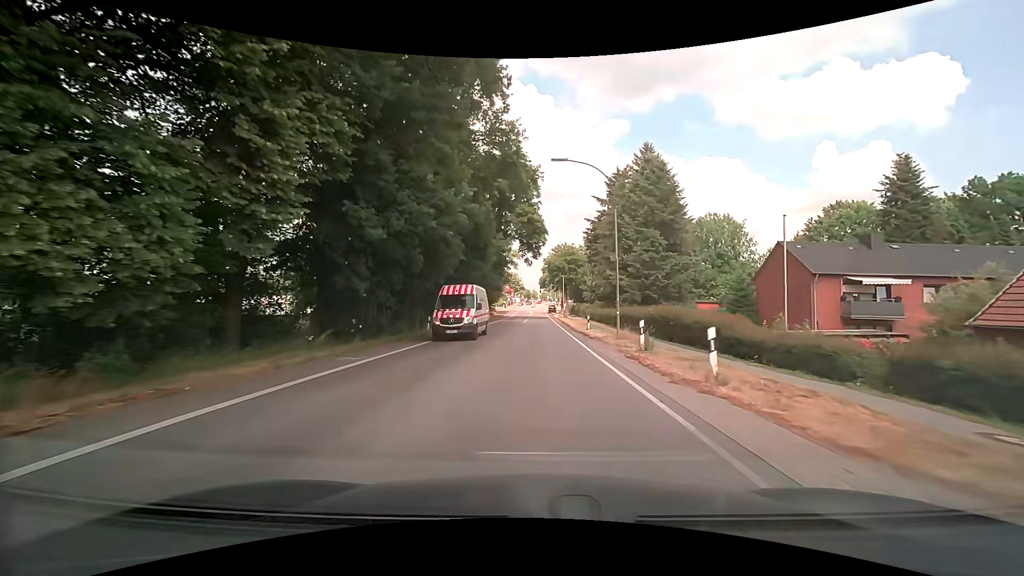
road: secondary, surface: asphalt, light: Day
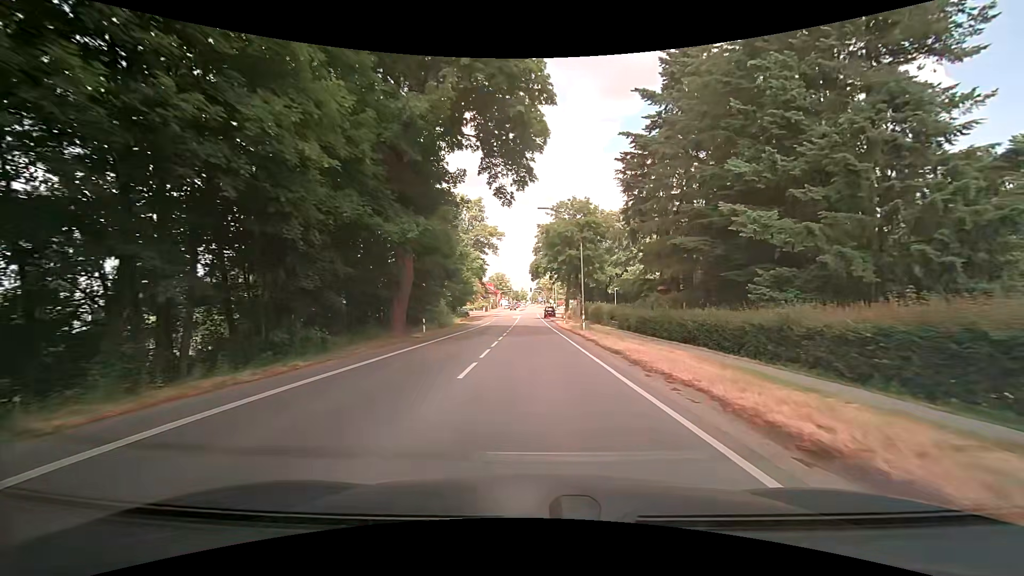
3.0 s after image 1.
(+0.3, +39.7) m; +1°
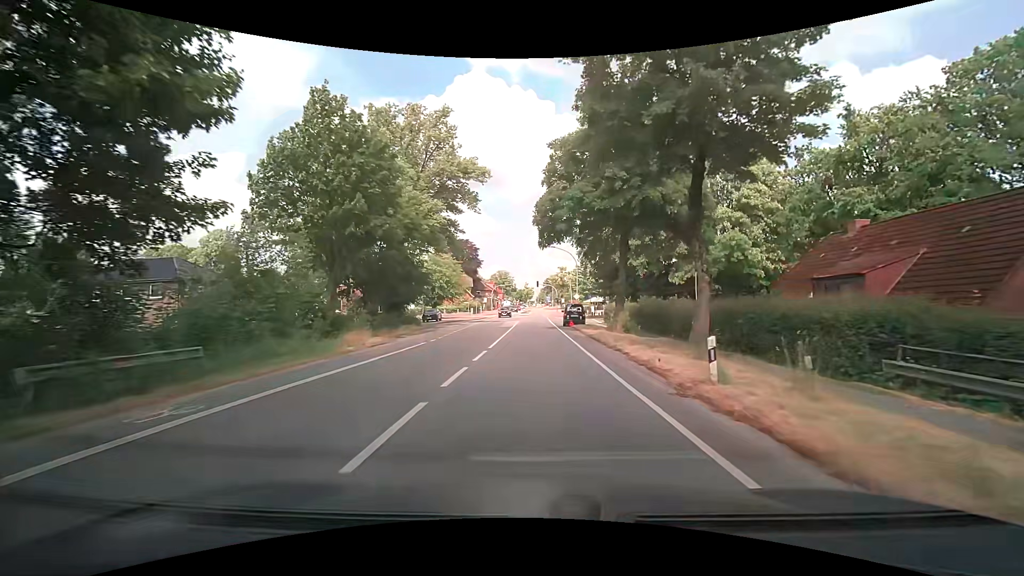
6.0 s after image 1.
(-0.2, +37.8) m; -1°
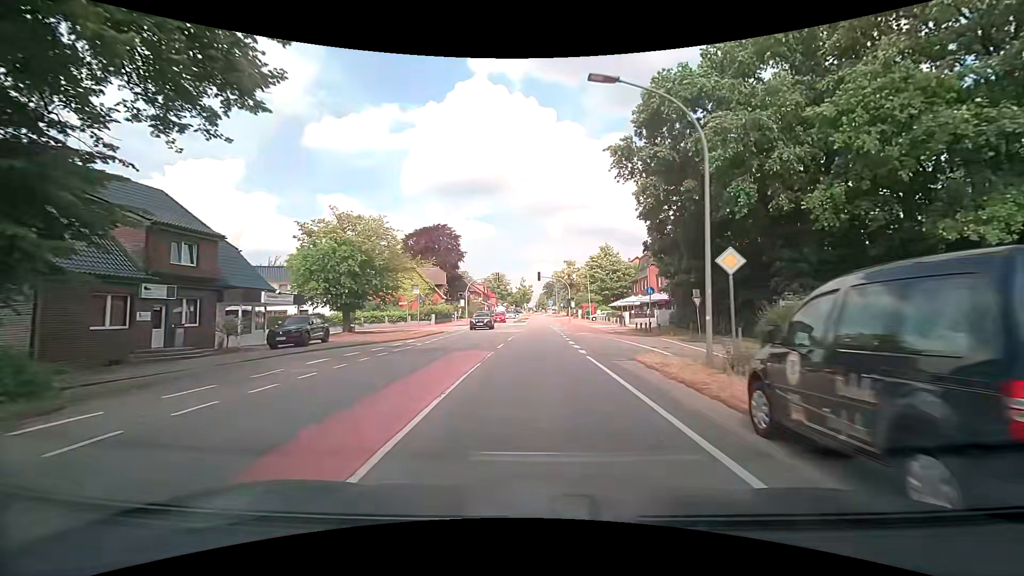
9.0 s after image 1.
(+0.4, +36.4) m; +1°
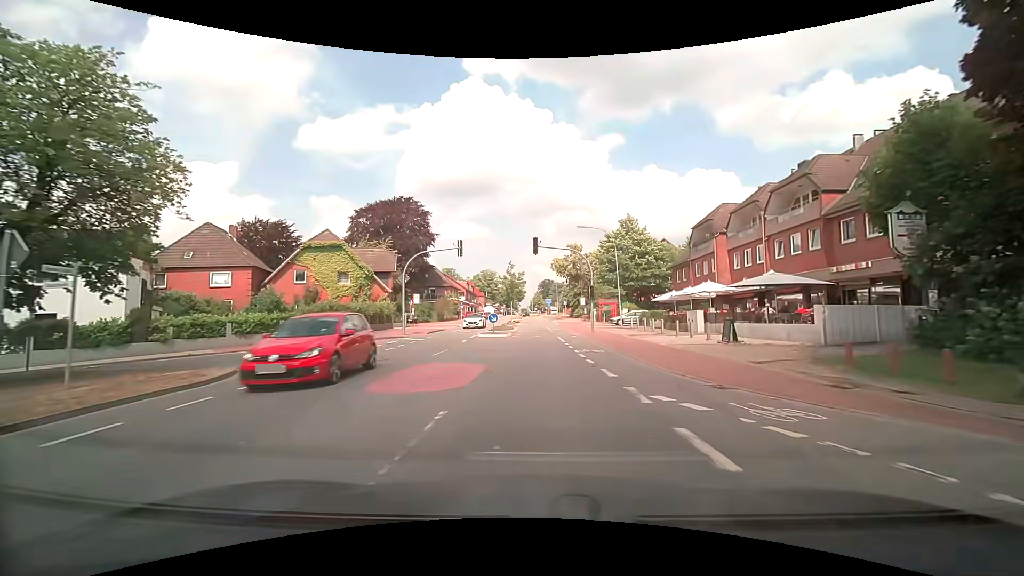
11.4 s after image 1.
(+0.1, +28.5) m; 0°
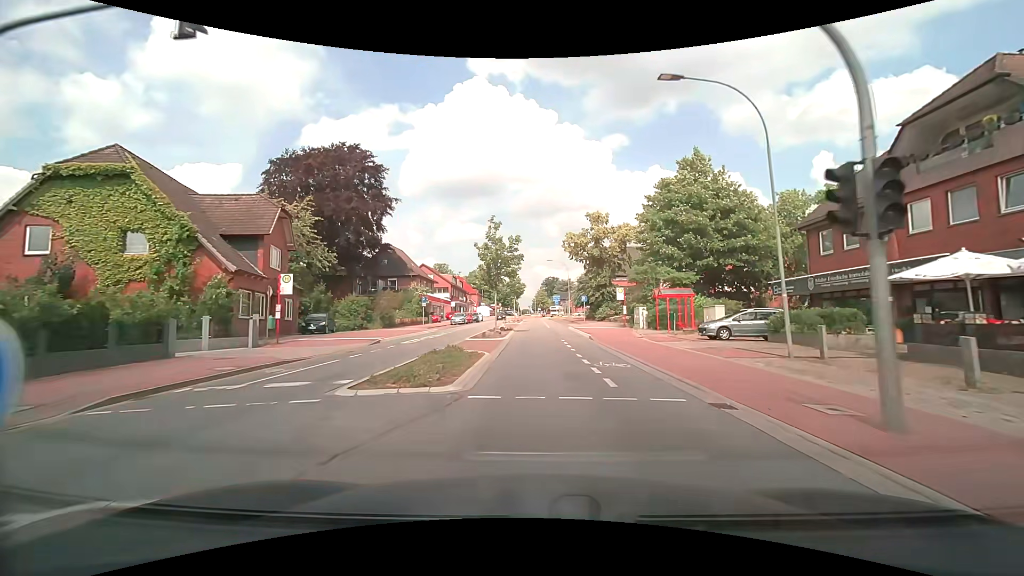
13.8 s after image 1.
(0.0, +27.9) m; 0°
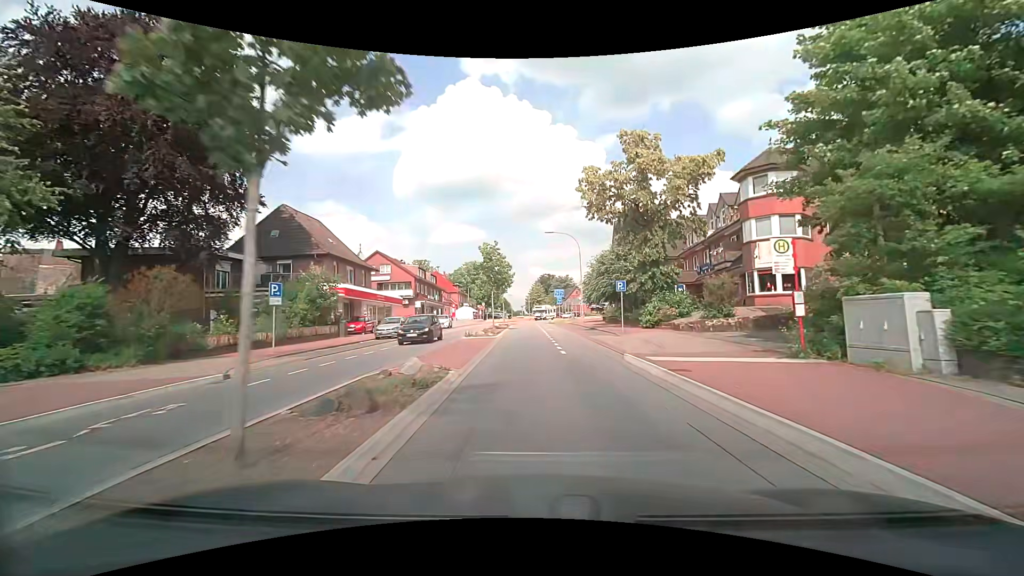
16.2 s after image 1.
(+0.1, +27.1) m; 0°
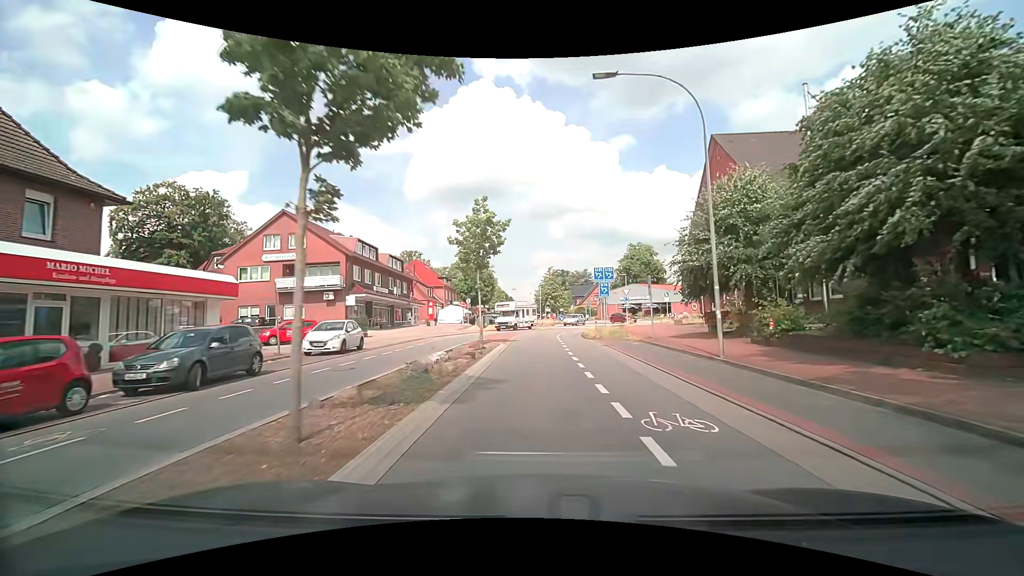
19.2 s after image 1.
(-0.3, +32.3) m; -1°
